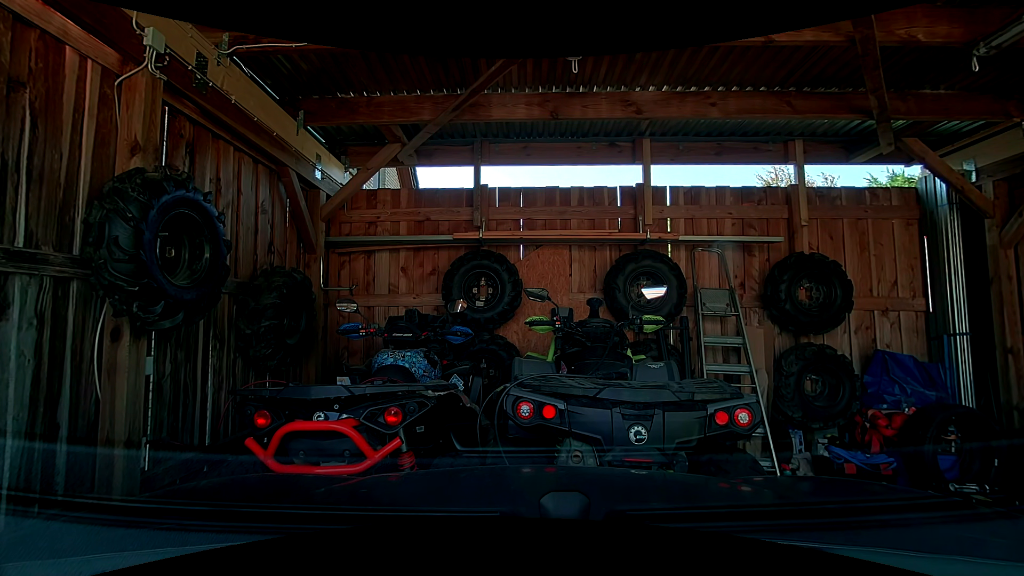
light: Day
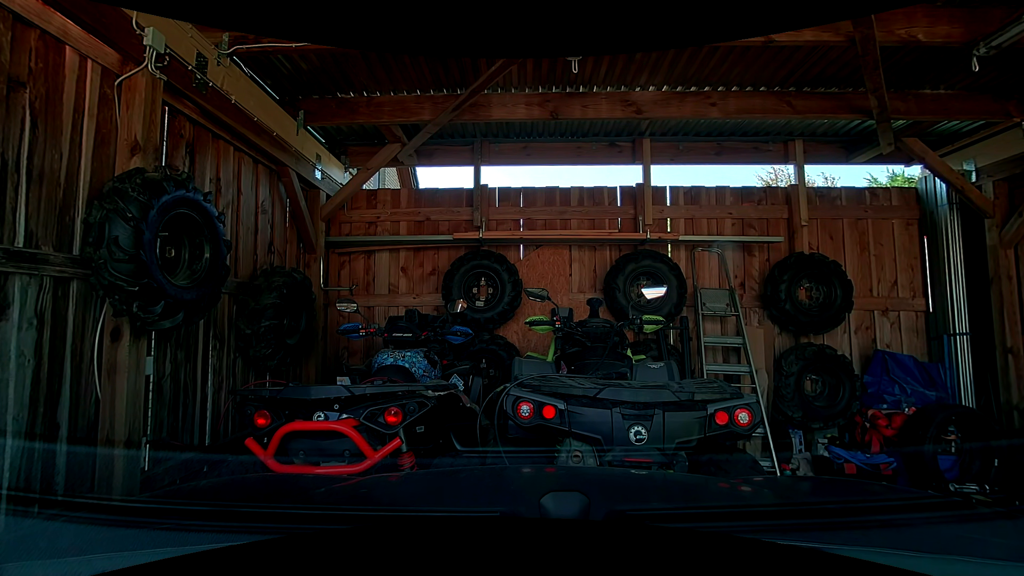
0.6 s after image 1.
(0.0, 0.0) m; 0°
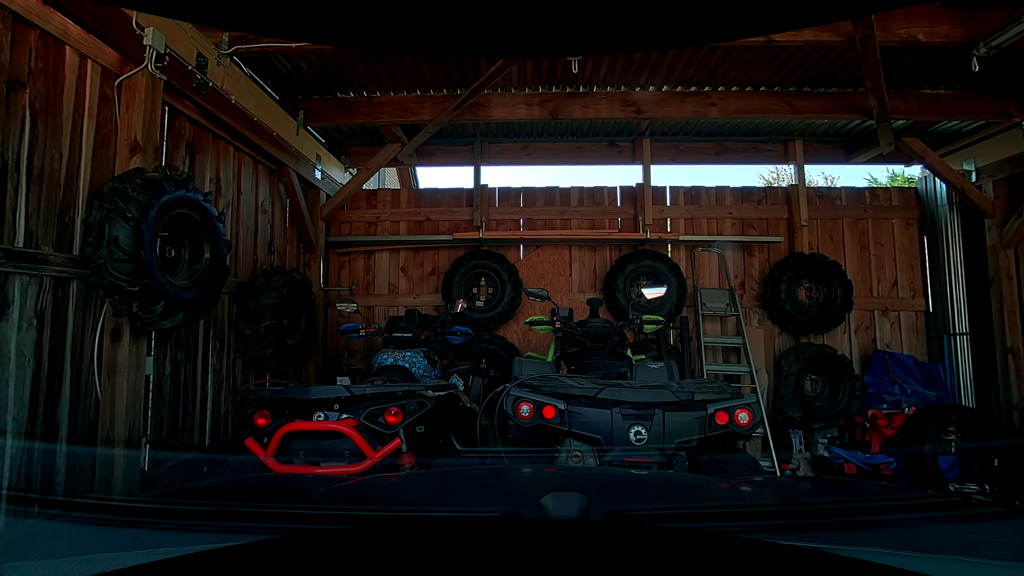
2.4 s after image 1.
(0.0, 0.0) m; 0°
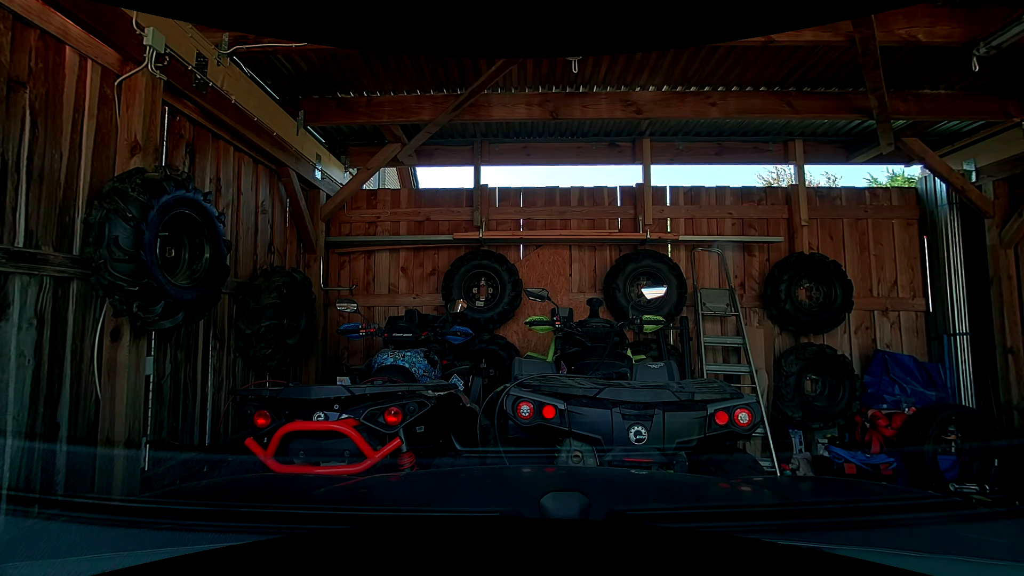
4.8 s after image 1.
(0.0, 0.0) m; 0°
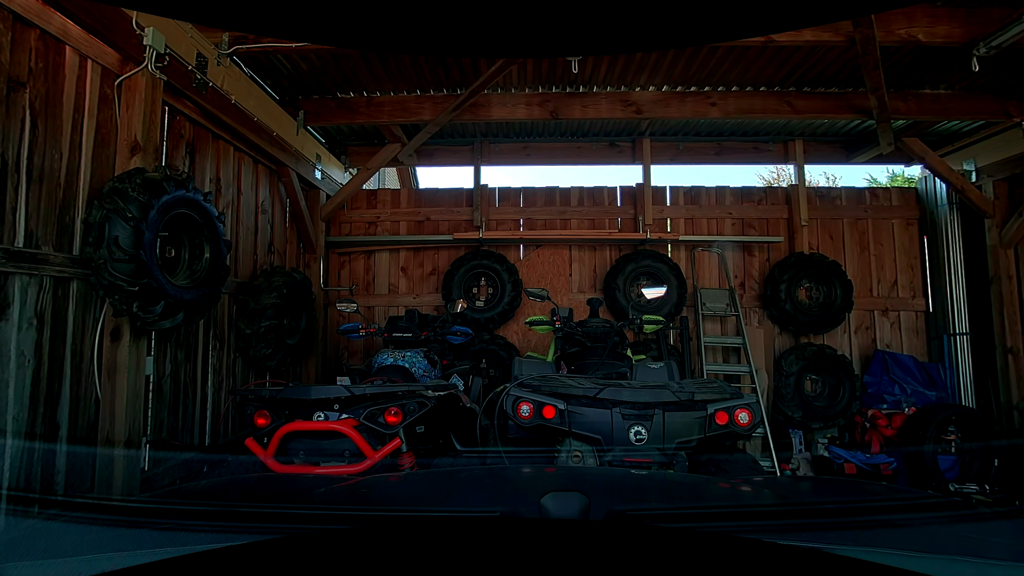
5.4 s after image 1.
(0.0, 0.0) m; 0°
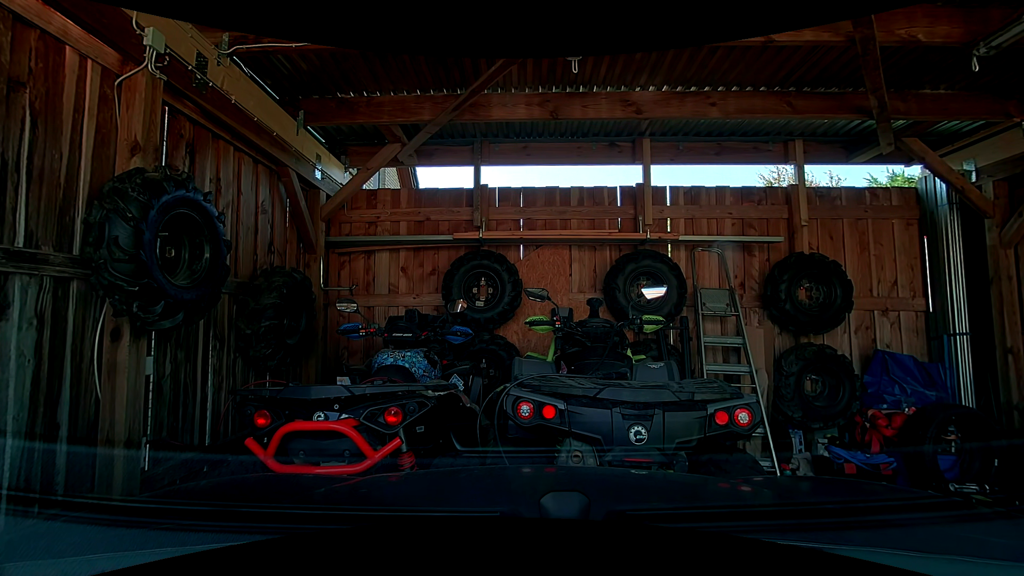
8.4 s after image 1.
(0.0, 0.0) m; 0°
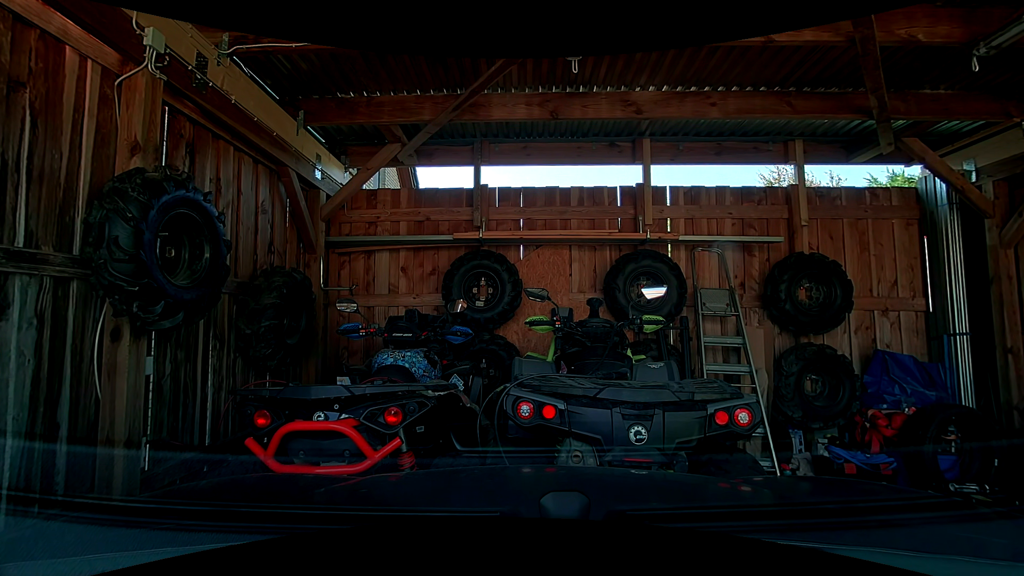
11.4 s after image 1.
(0.0, 0.0) m; 0°
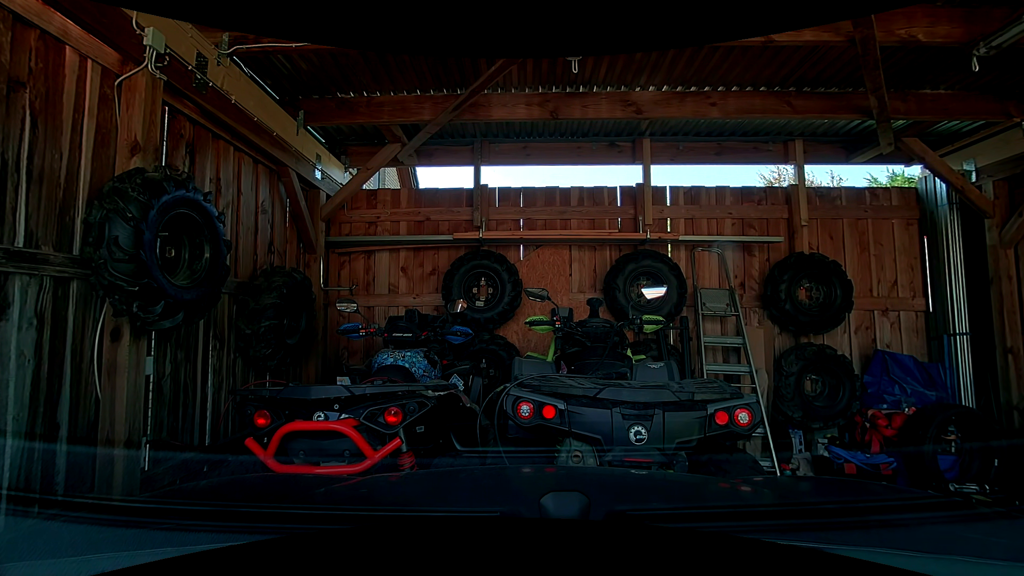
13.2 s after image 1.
(0.0, 0.0) m; 0°
